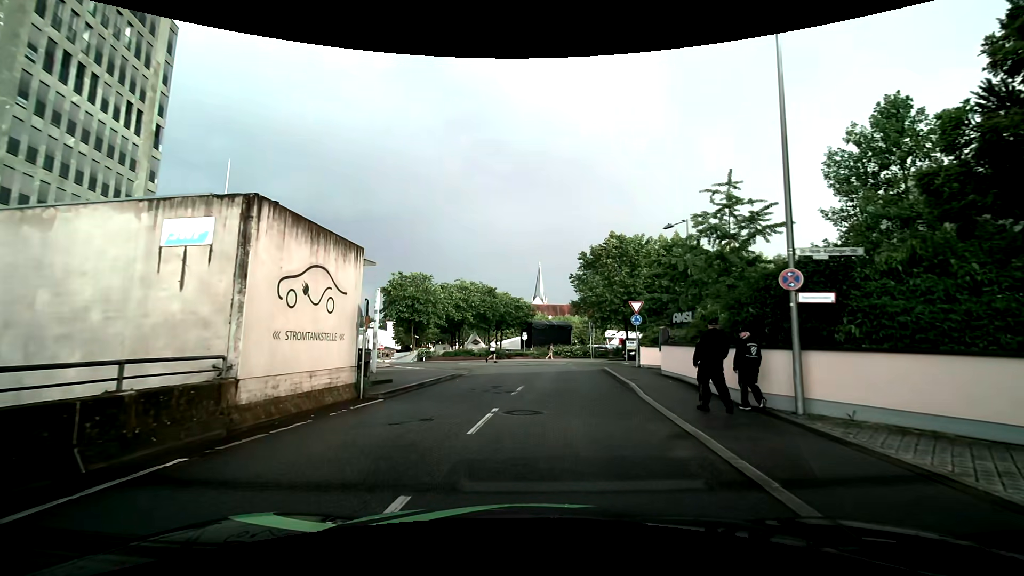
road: residential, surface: asphalt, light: Day
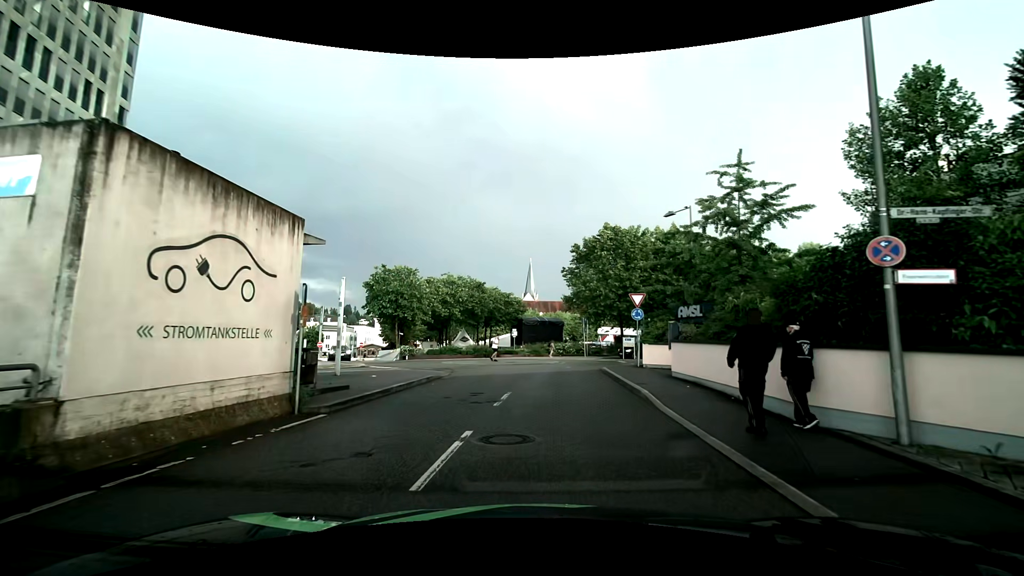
(0.0, +2.9) m; +1°
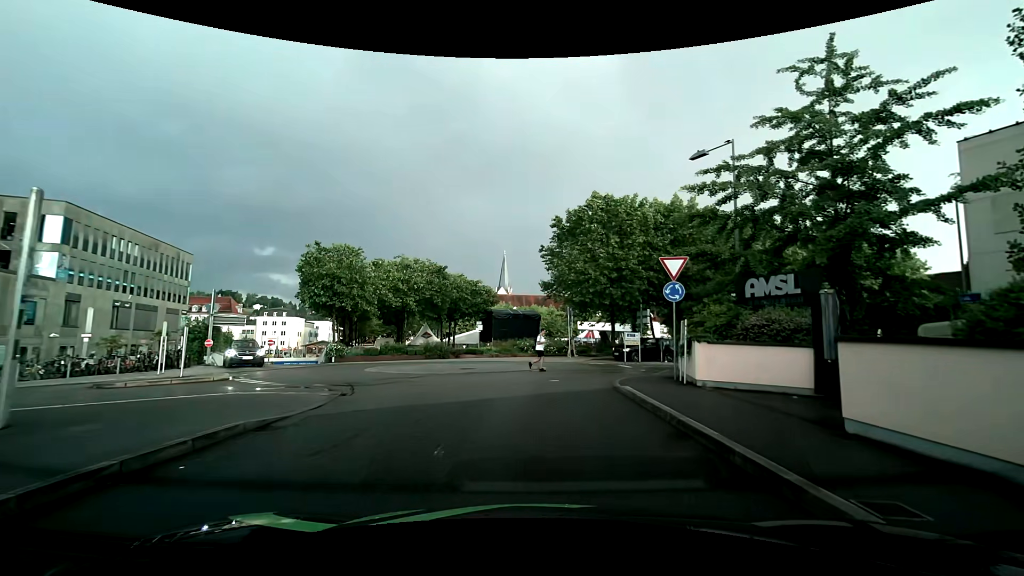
(+0.3, +10.7) m; +3°
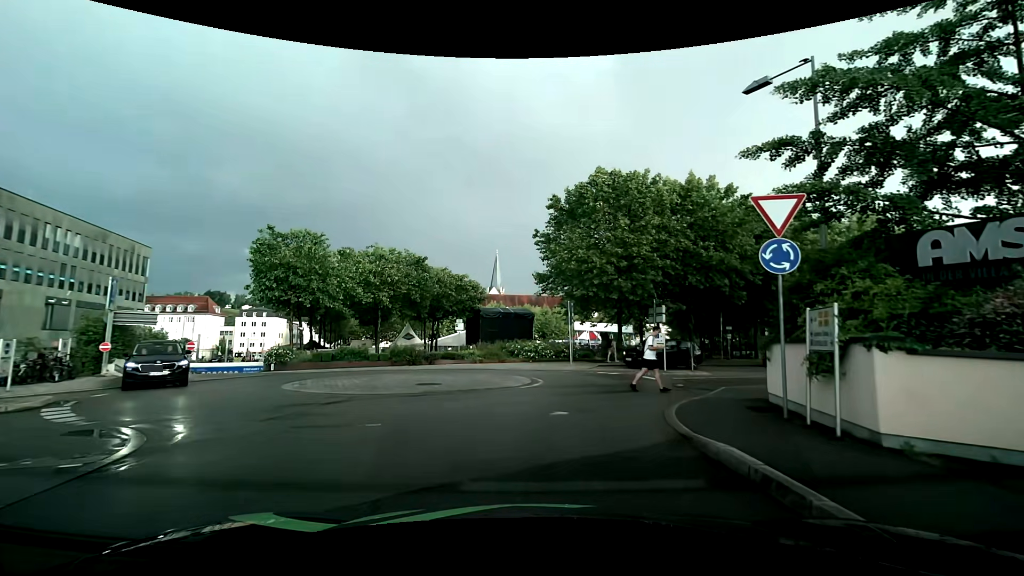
(0.0, +6.7) m; +1°
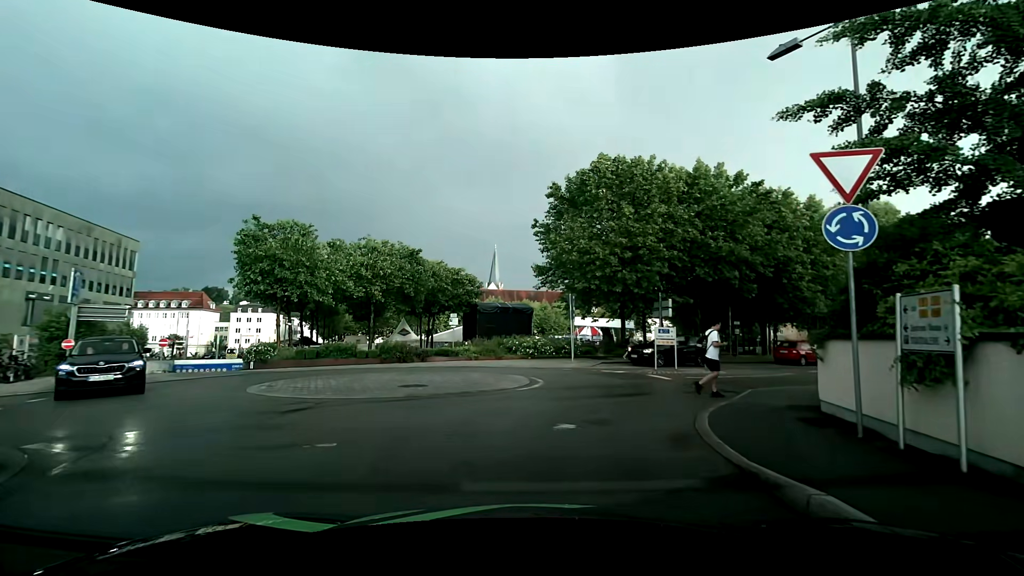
(0.0, +1.7) m; -1°
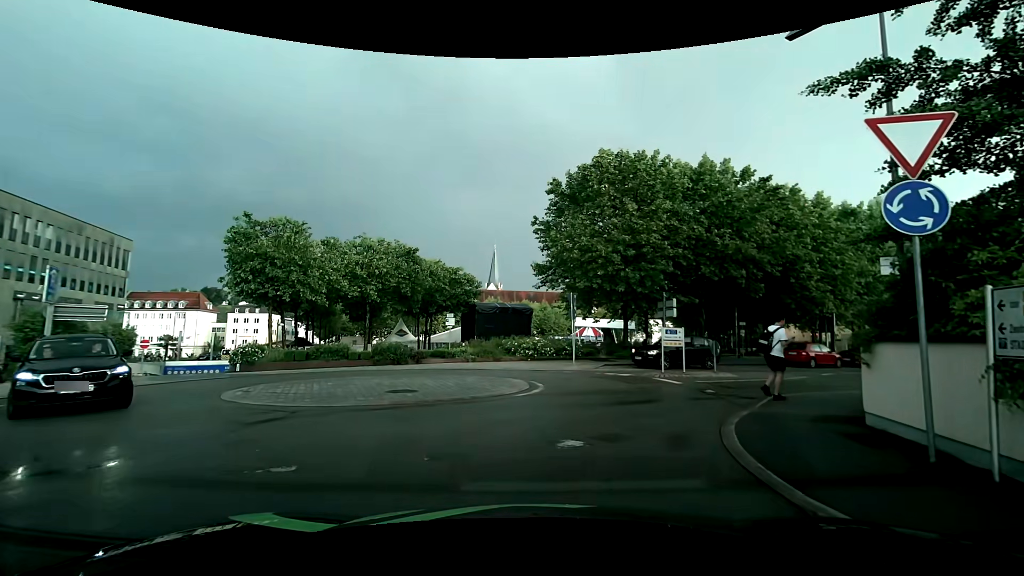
(0.0, +1.0) m; +1°
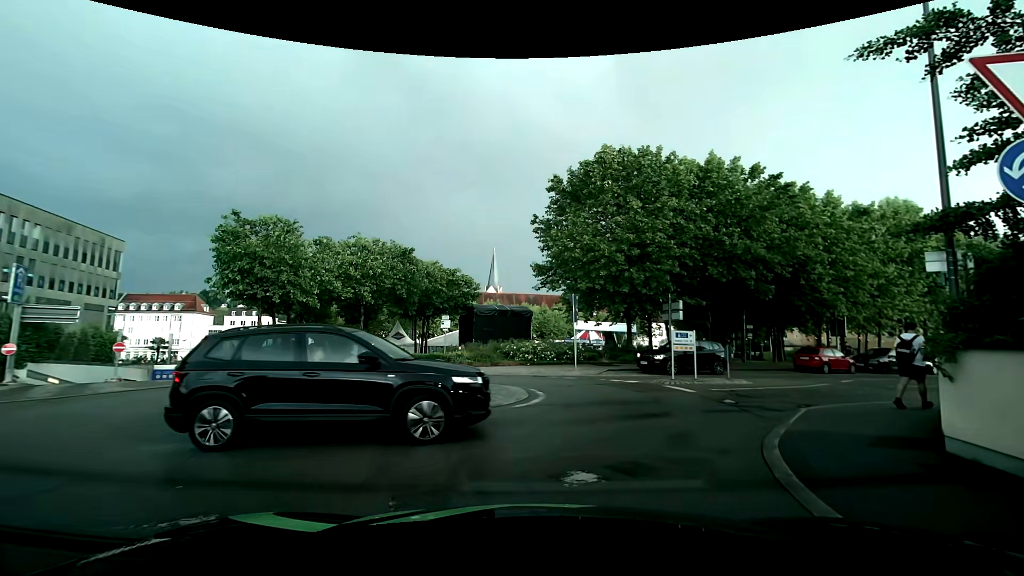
(0.0, +1.3) m; 0°
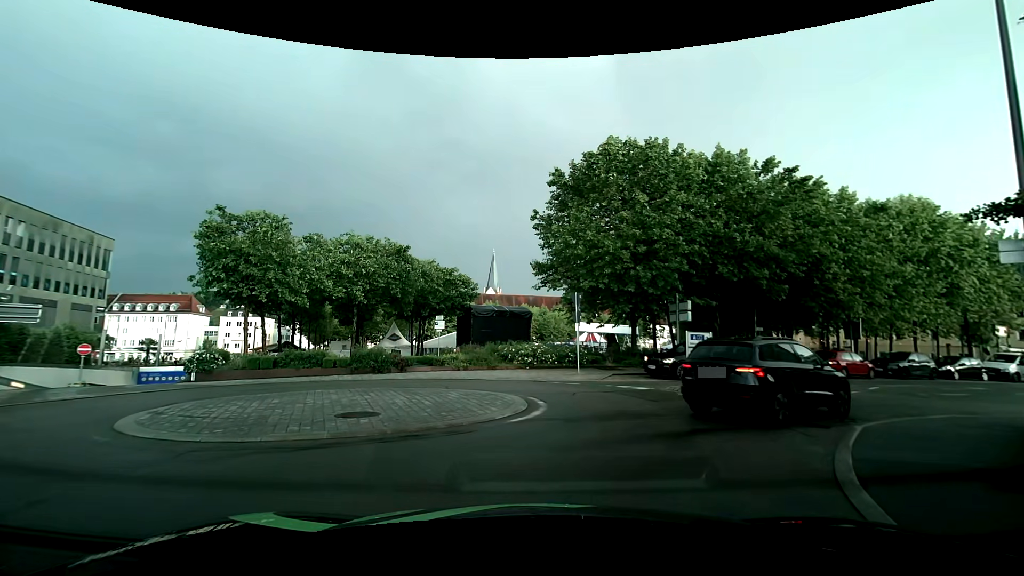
(0.0, +1.7) m; +2°
